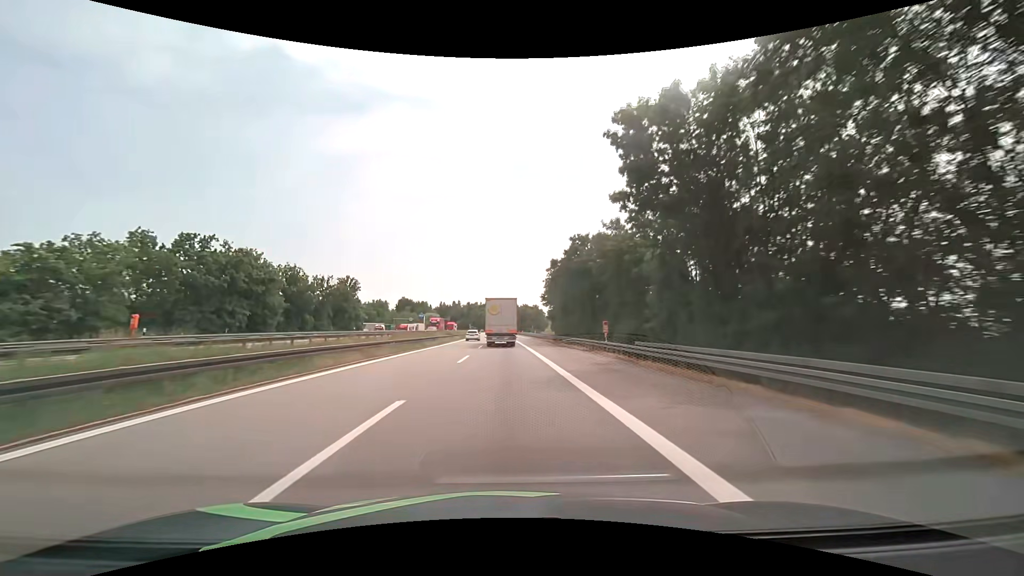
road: motorway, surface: asphalt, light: Day
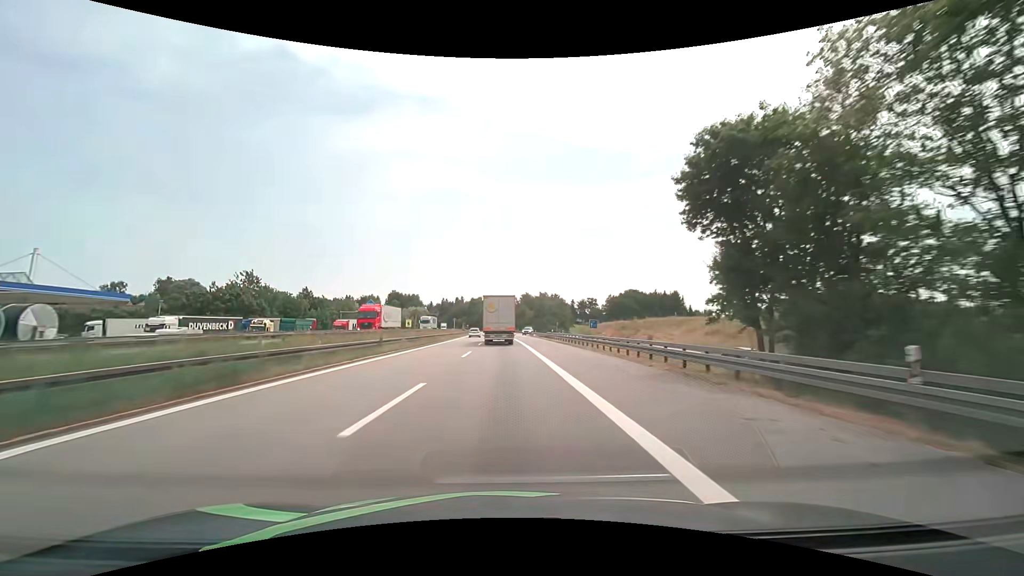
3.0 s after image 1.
(-0.5, +68.8) m; -1°
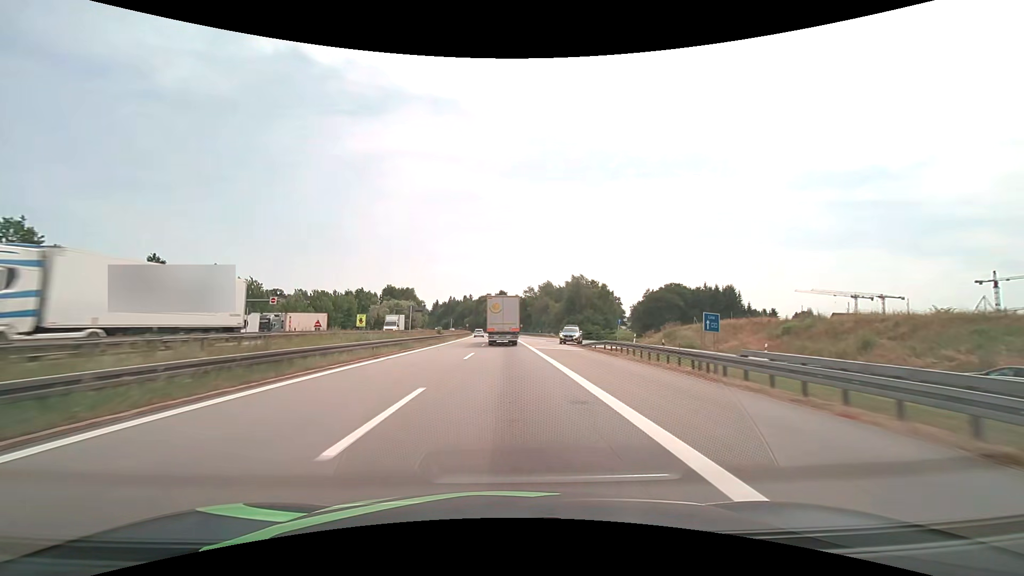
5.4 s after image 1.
(-0.5, +54.7) m; -1°
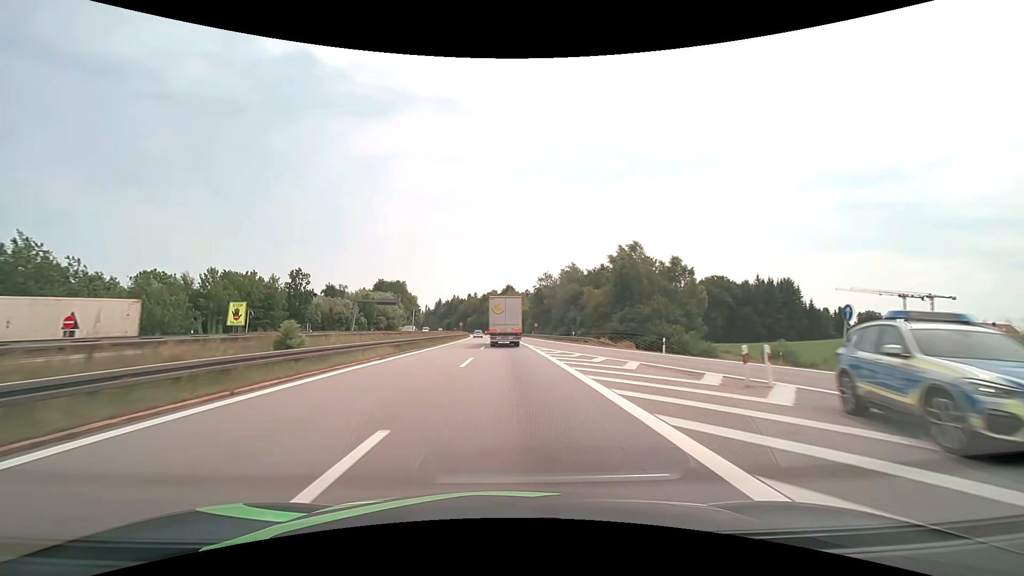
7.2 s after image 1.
(-0.4, +40.7) m; -1°
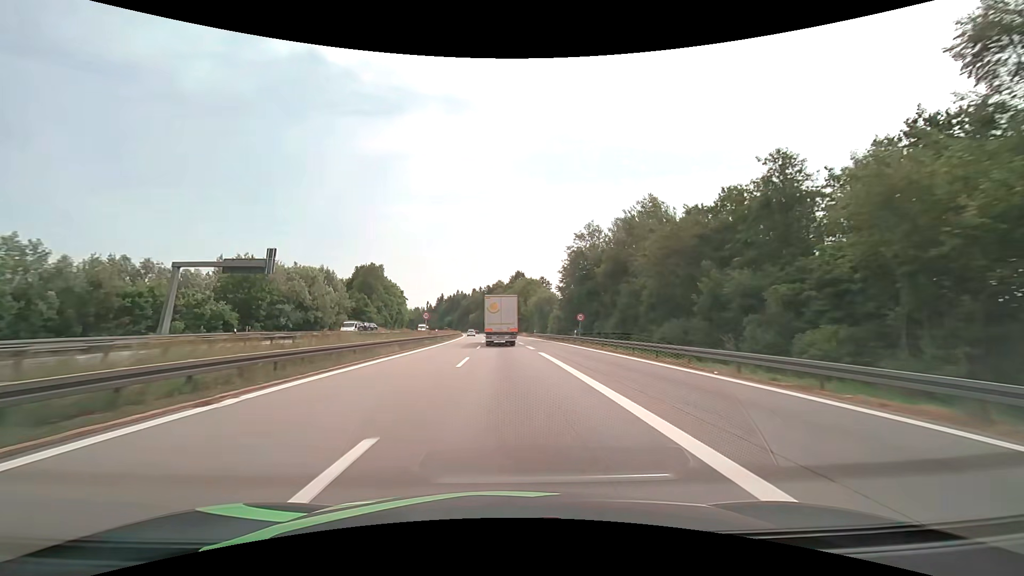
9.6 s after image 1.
(-0.4, +53.9) m; -1°
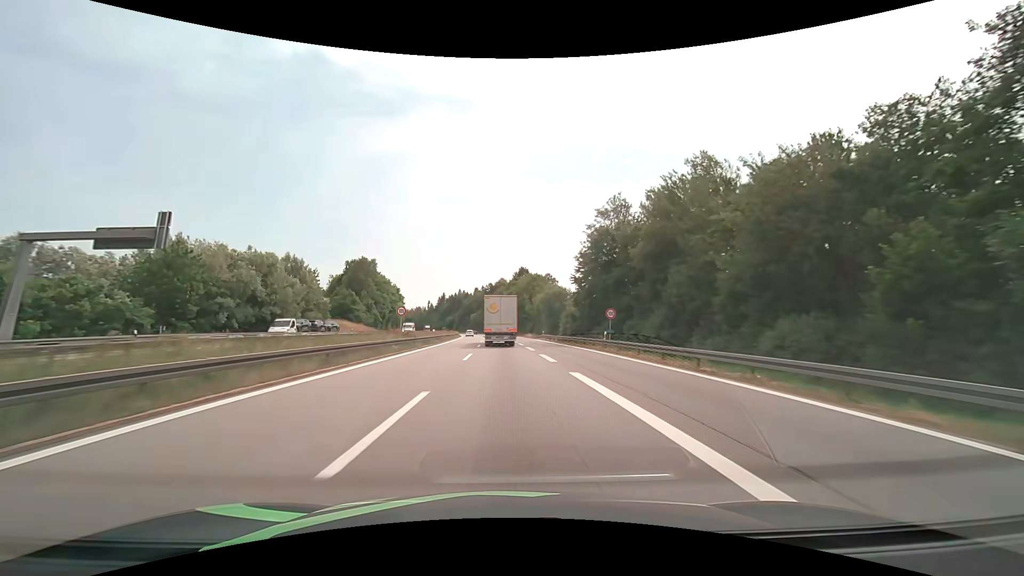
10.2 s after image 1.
(-0.1, +13.4) m; 0°
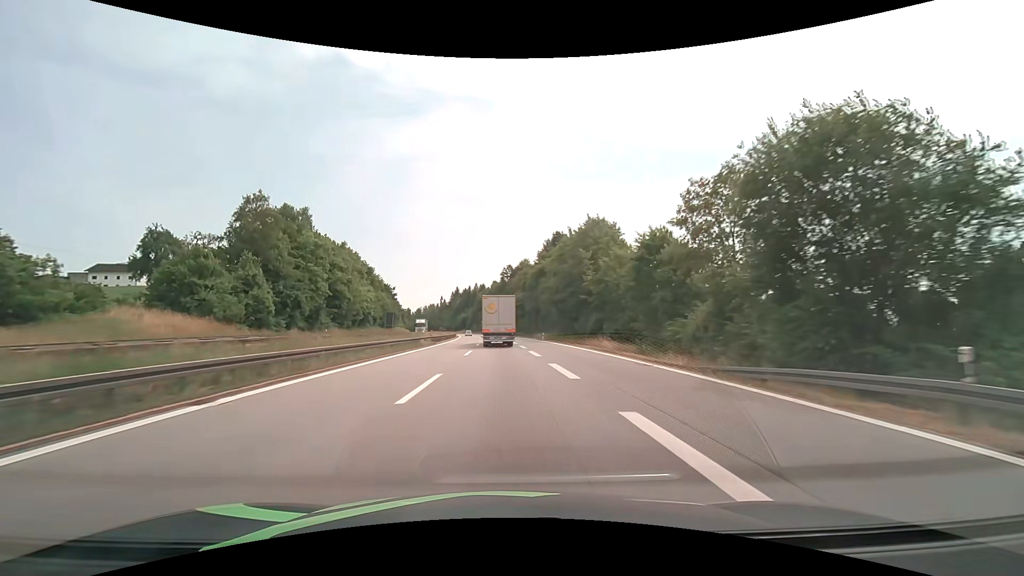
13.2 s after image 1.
(-1.1, +67.0) m; -2°
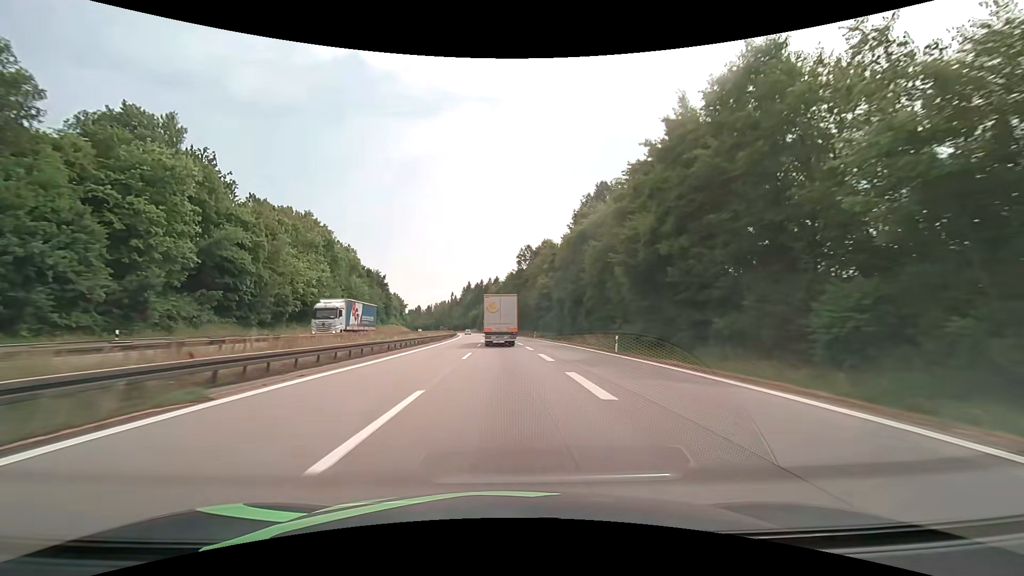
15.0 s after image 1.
(-0.7, +40.2) m; -2°
(0, +10) (0, +20) (0, +30) (-1, +40) (-1, +50) (-1, +60) (-2, +70) (-2, +80) (-3, +90) (-4, +100) m
